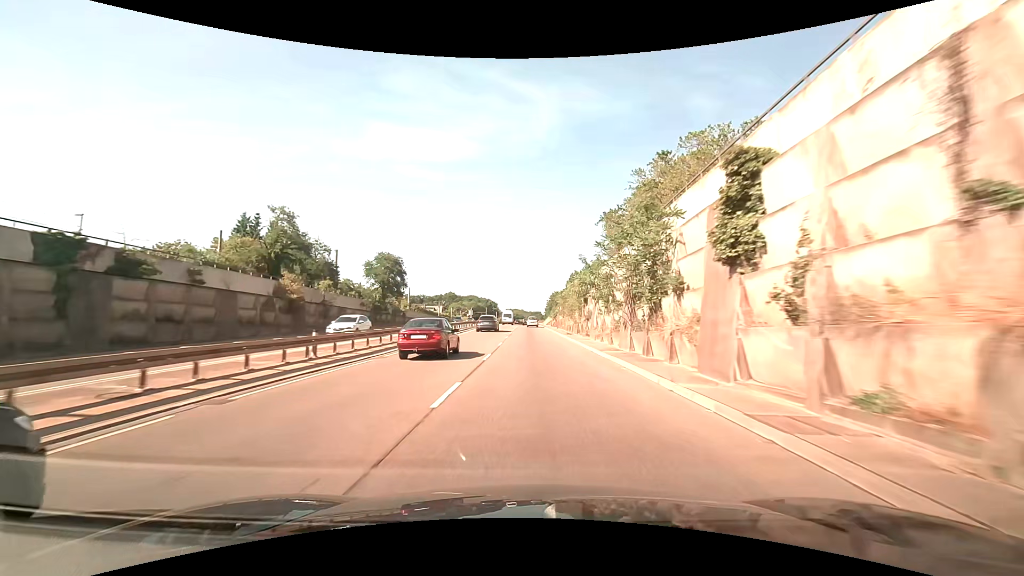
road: trunk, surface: asphalt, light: Day
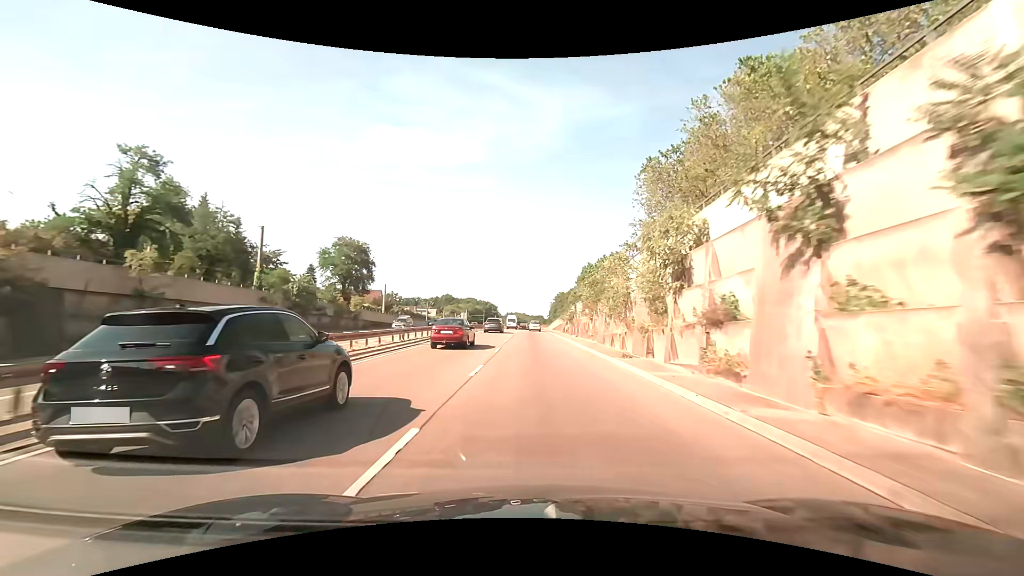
(-0.1, +22.6) m; 0°
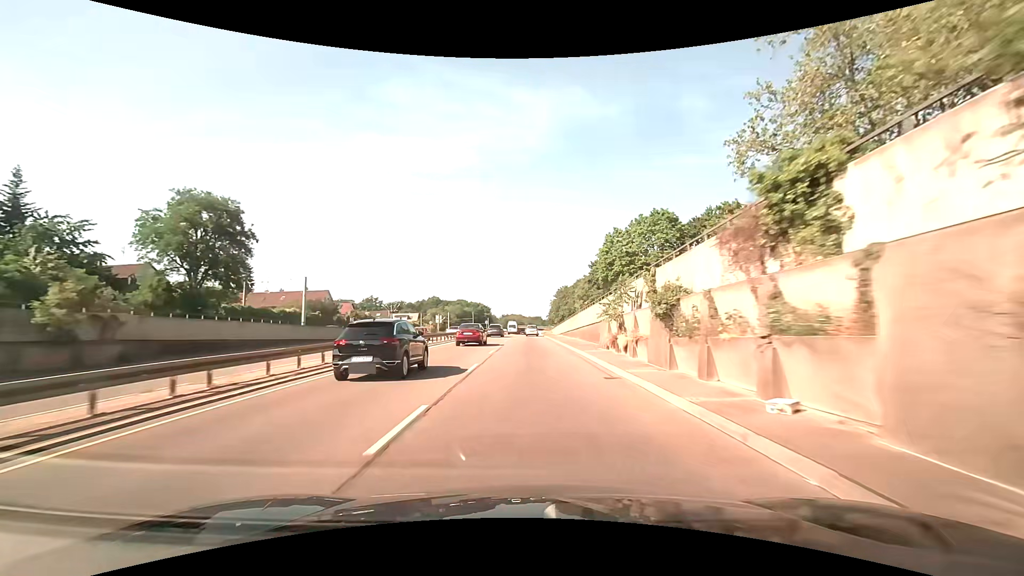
(+0.3, +33.9) m; 0°
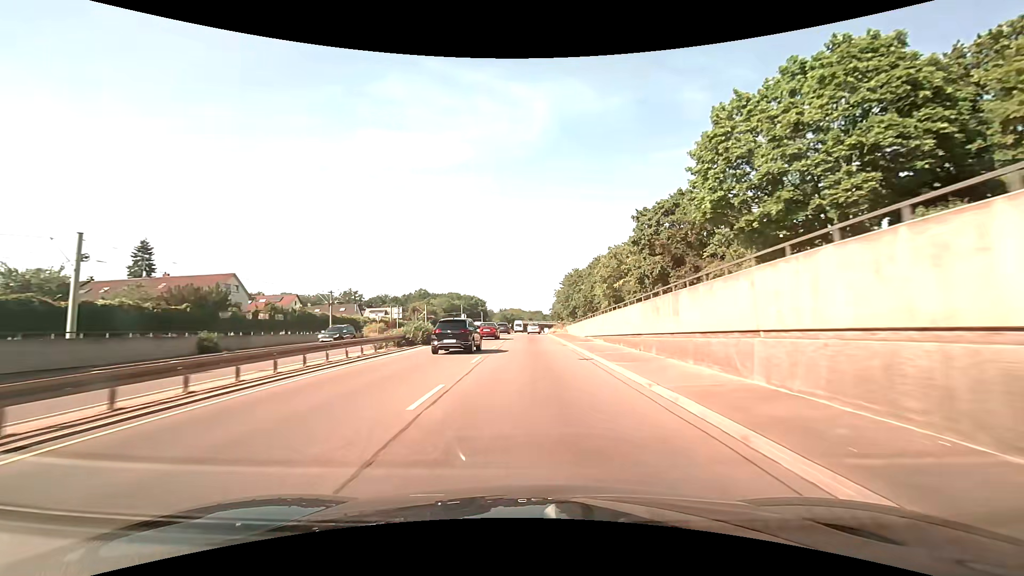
(-0.2, +33.7) m; 0°
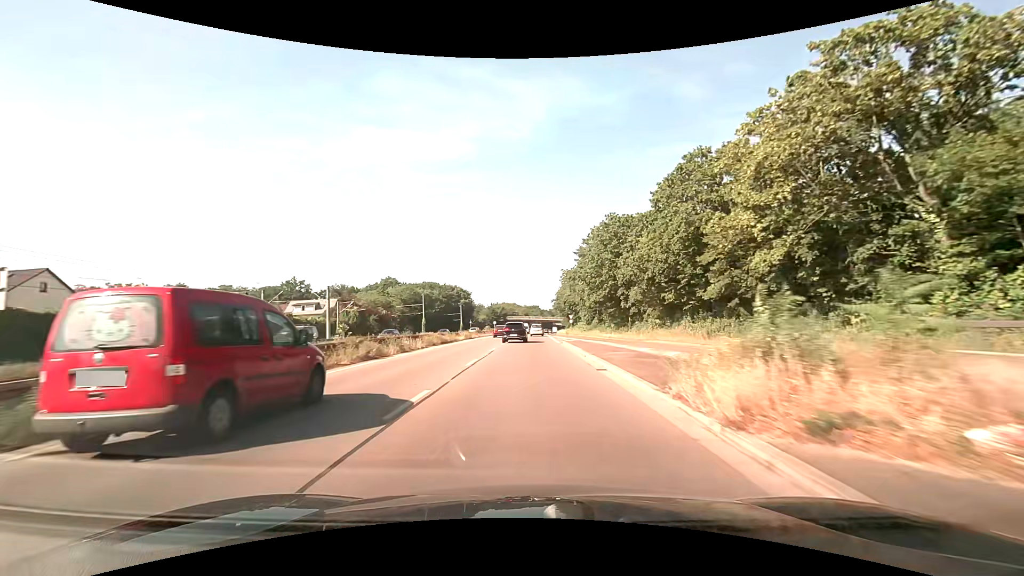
(+0.1, +54.6) m; 0°
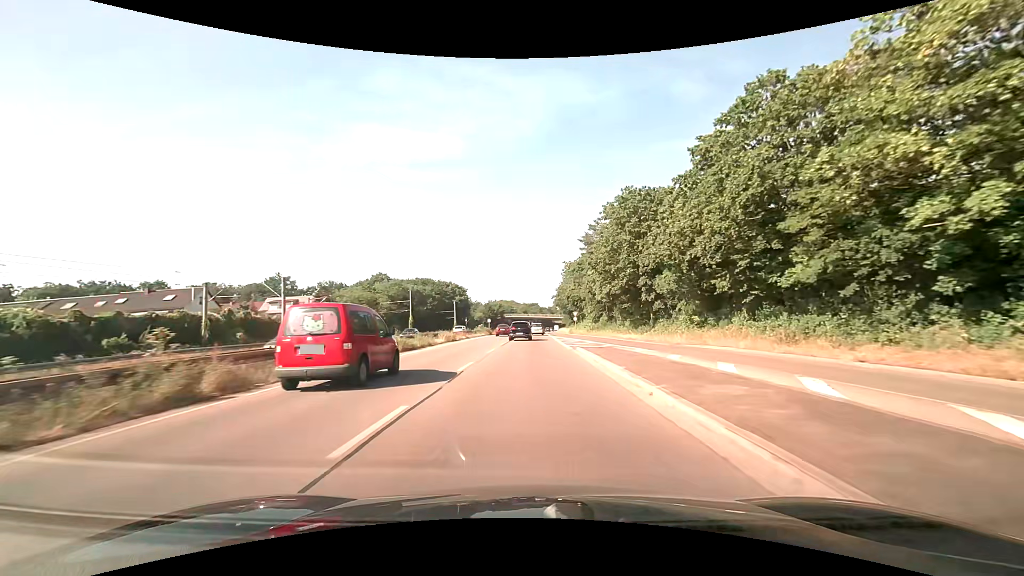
(0.0, +10.8) m; 0°
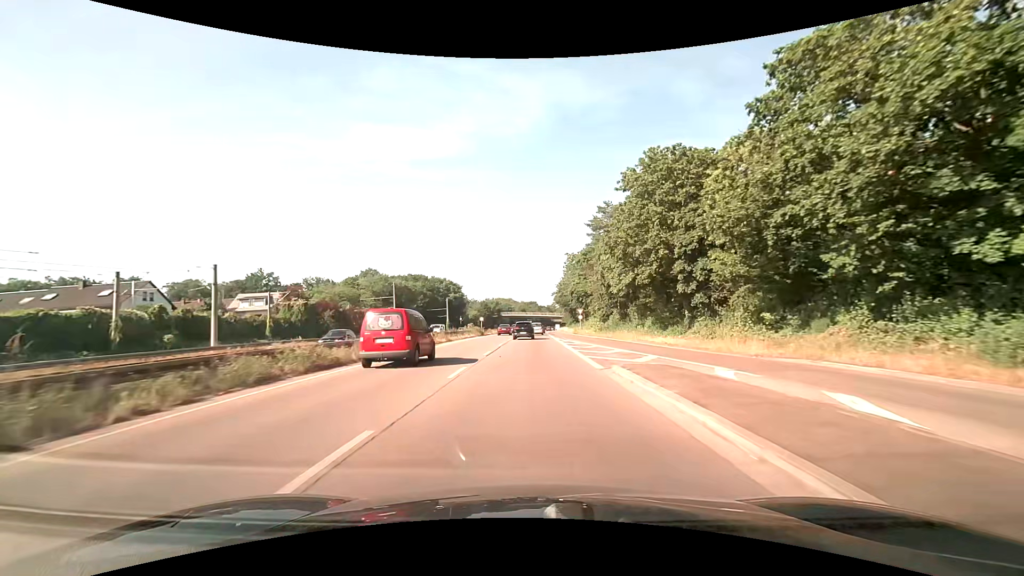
(0.0, +10.8) m; 0°
